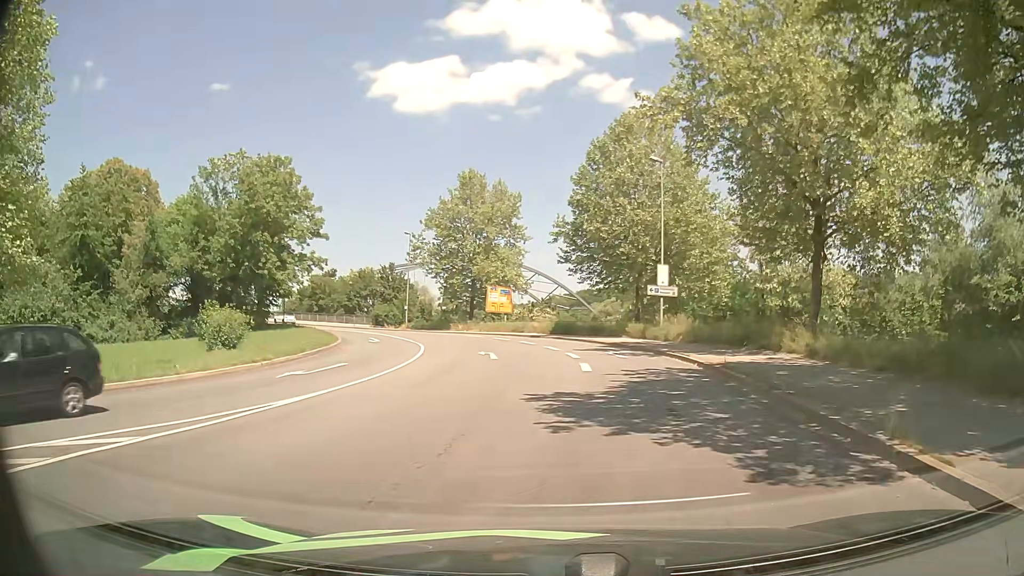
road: primary_link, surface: asphalt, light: Day
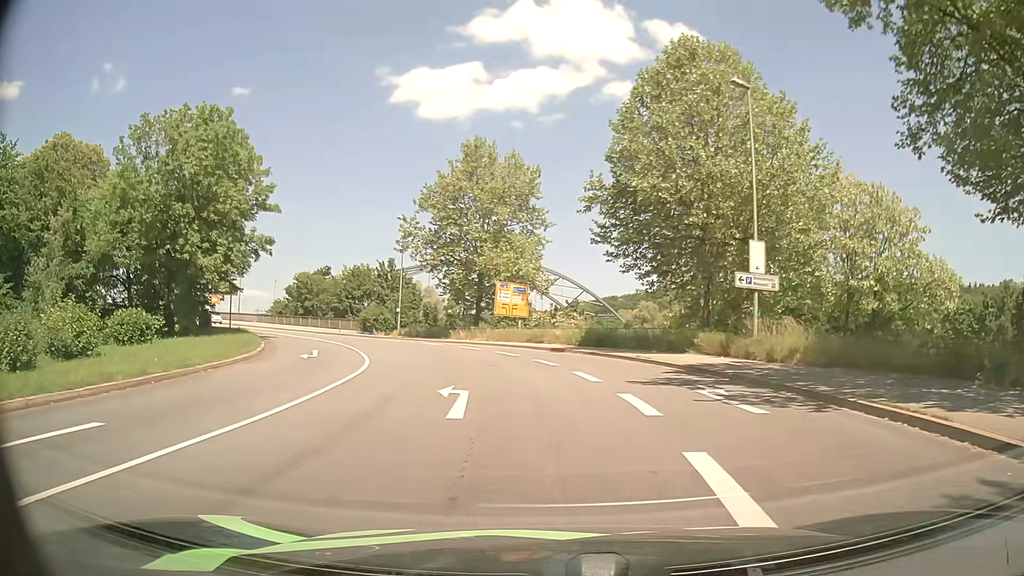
(0.0, +14.0) m; -1°
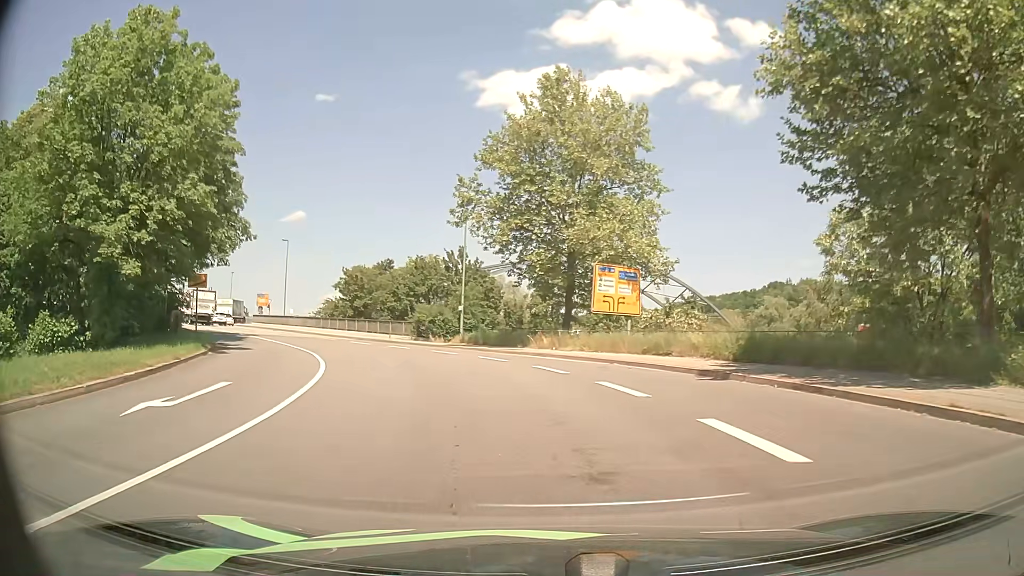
(-1.0, +15.3) m; -8°
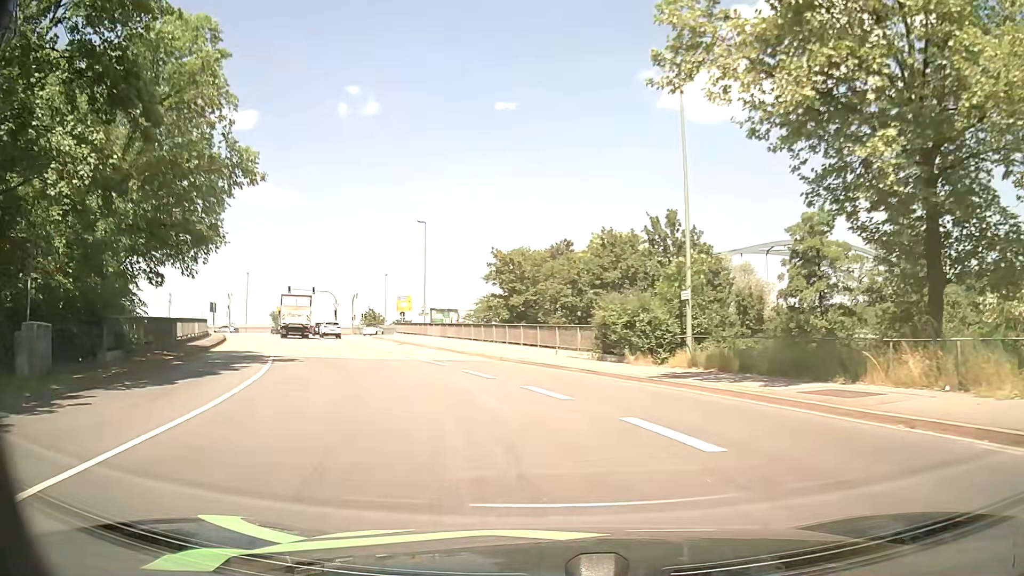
(-3.0, +21.6) m; -17°
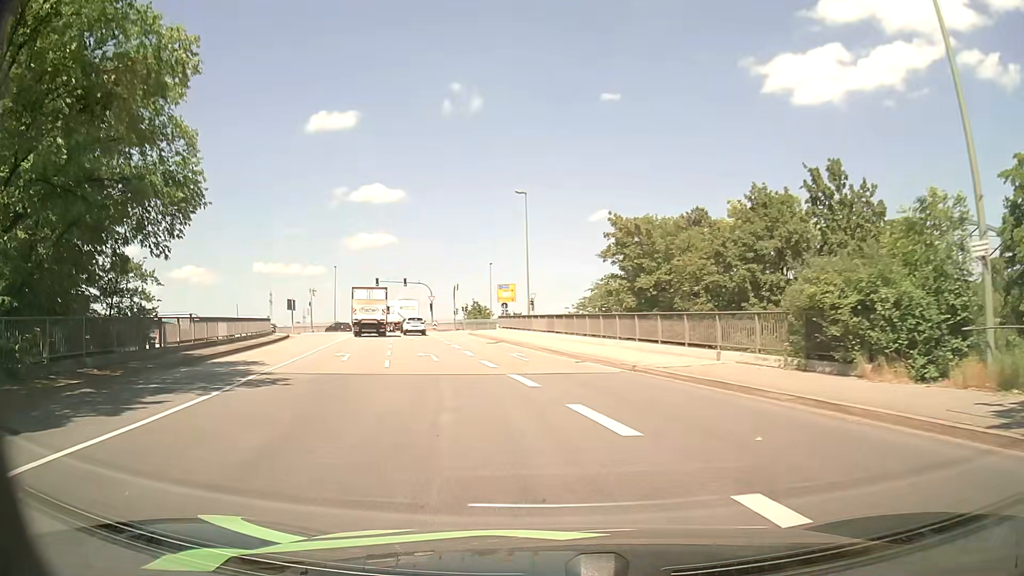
(-0.8, +10.6) m; -10°
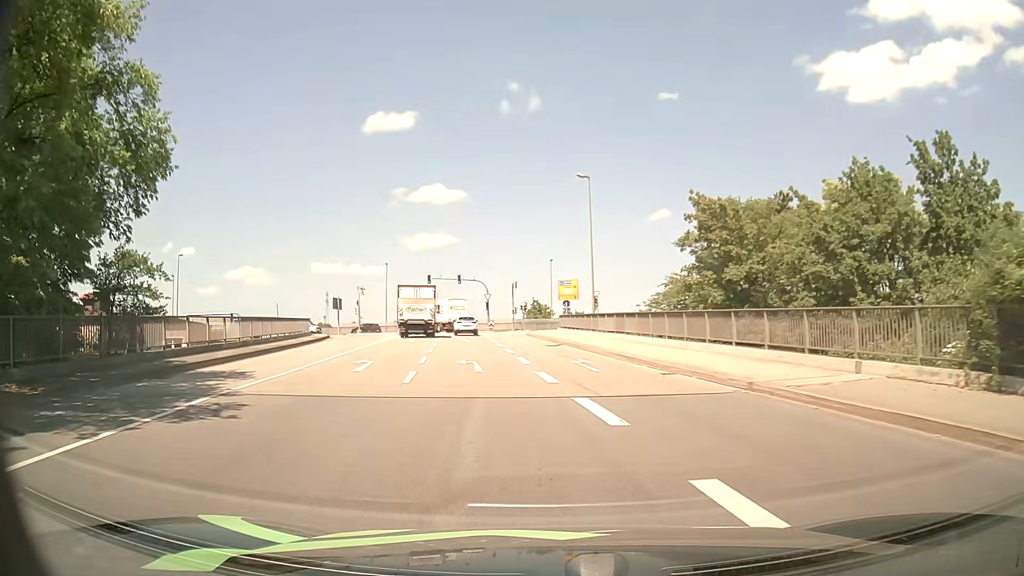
(-0.2, +5.3) m; -5°
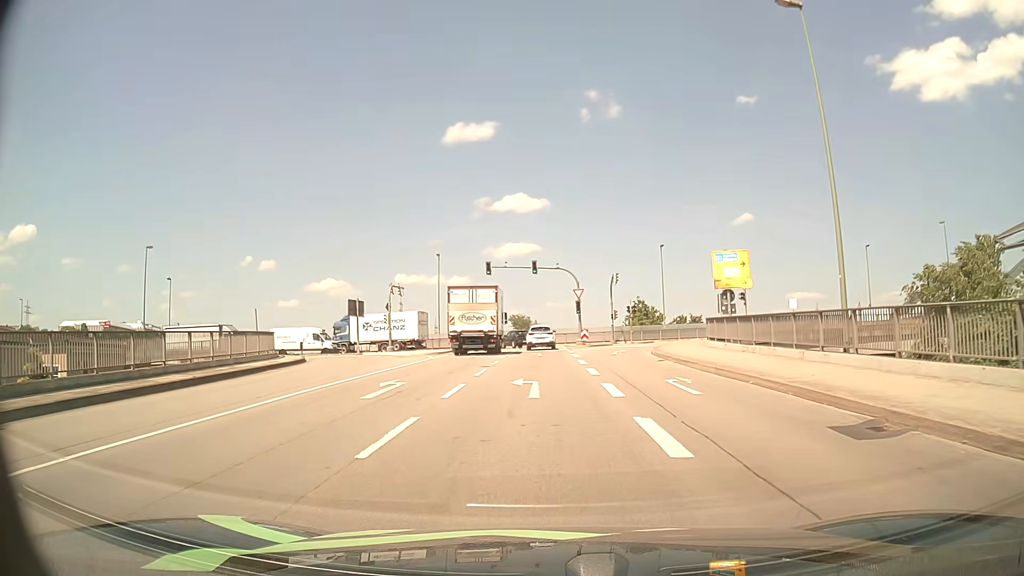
(-2.4, +25.4) m; -7°
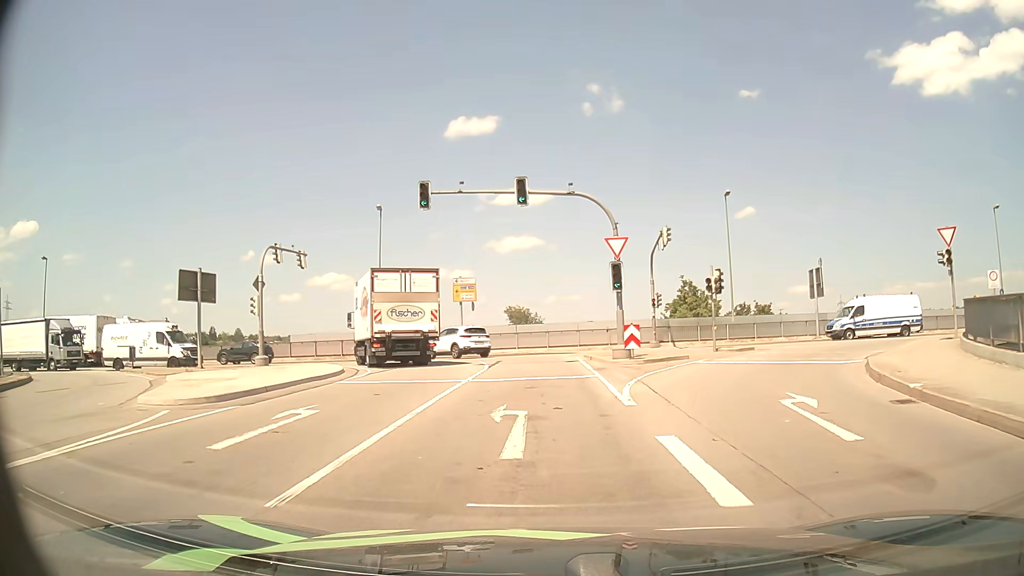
(-0.2, +26.2) m; 0°
(0, +10) (0, +20) (-2, +30) (-7, +38) (-16, +42) (-26, +43) (-36, +44) (-46, +45) (-56, +46) (-66, +47) m
